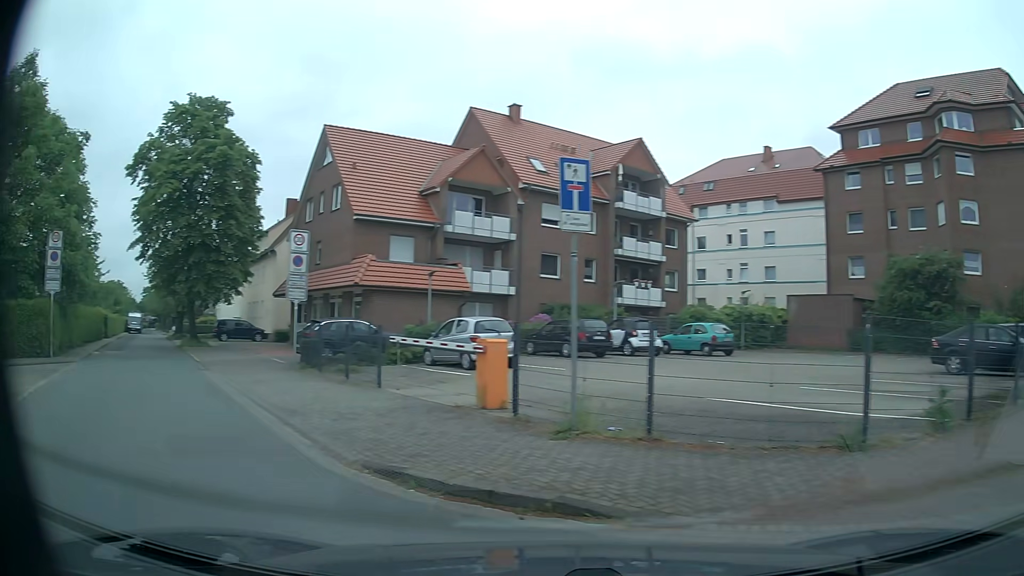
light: Day
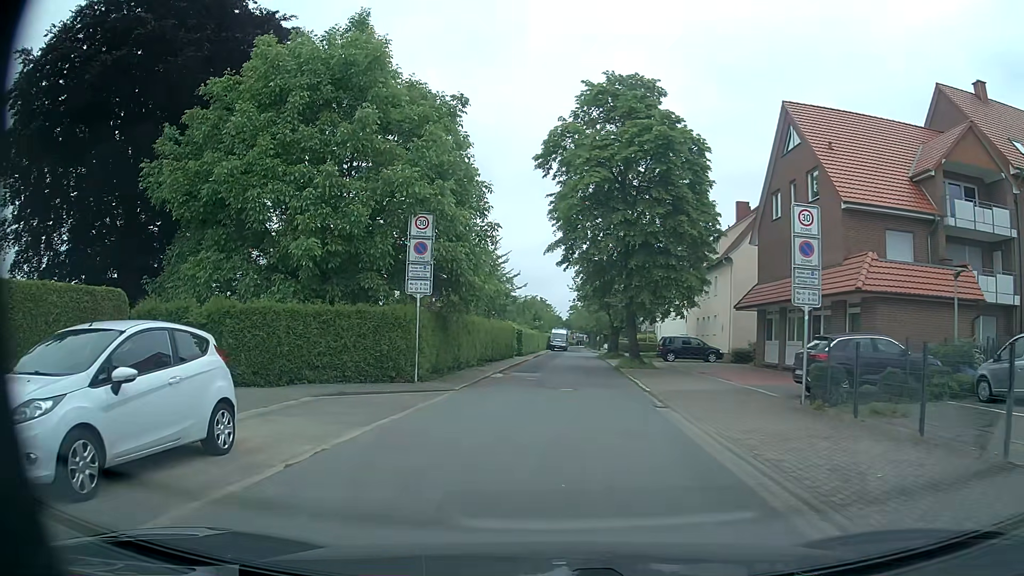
(-3.0, +6.4) m; -40°
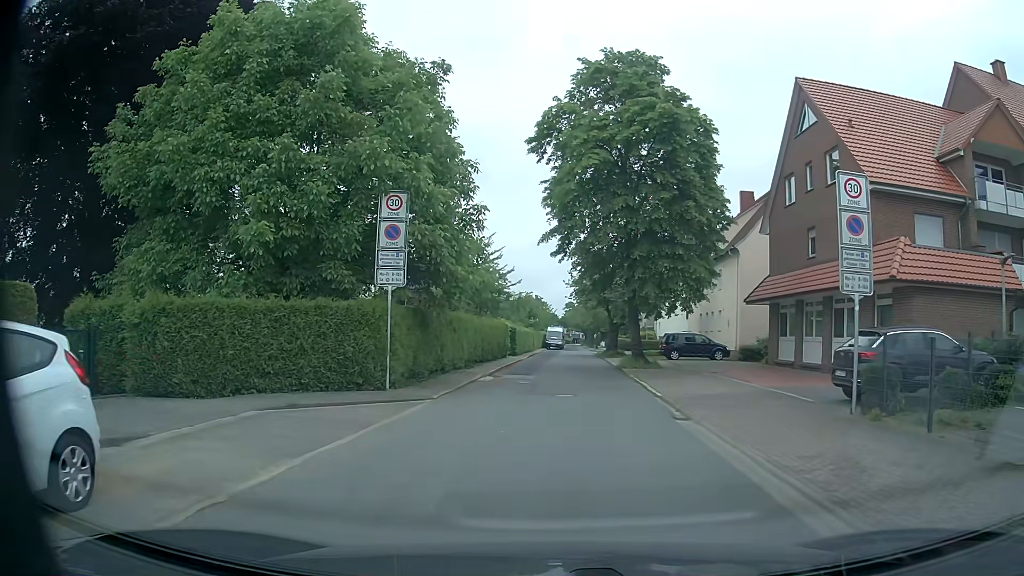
(0.0, +2.8) m; +1°
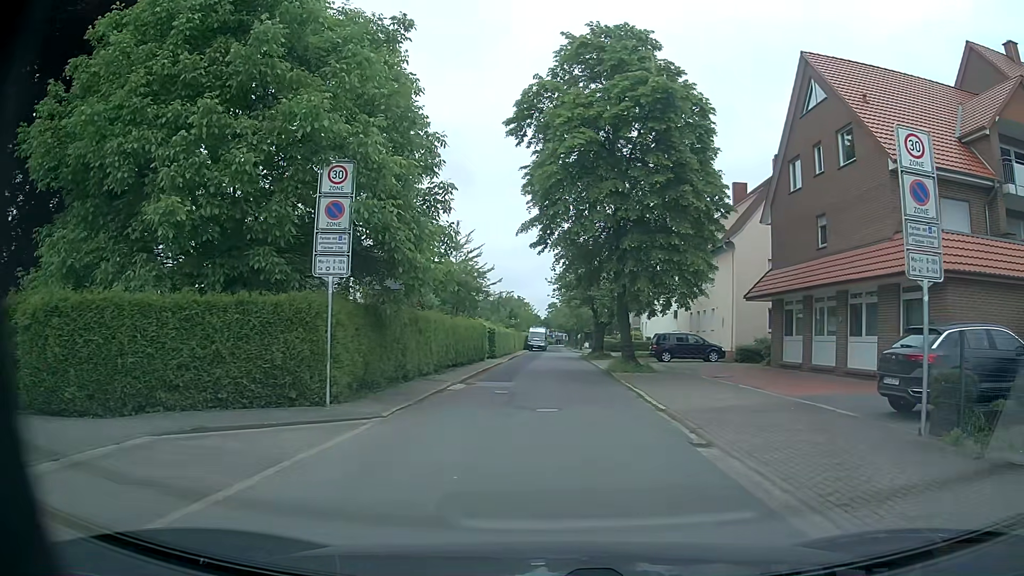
(0.0, +3.0) m; +2°
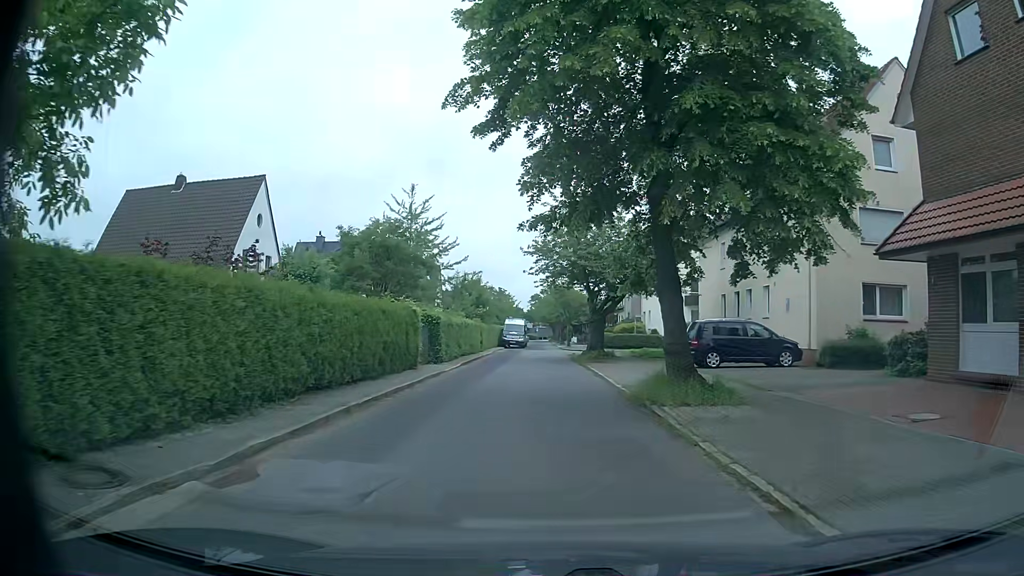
(+0.3, +14.7) m; +1°
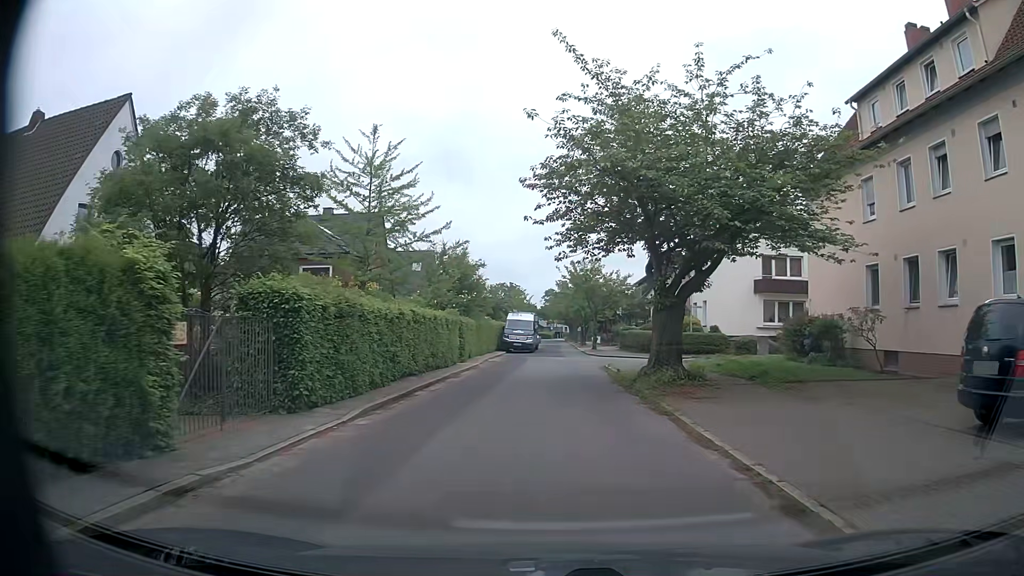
(-0.4, +16.4) m; -1°
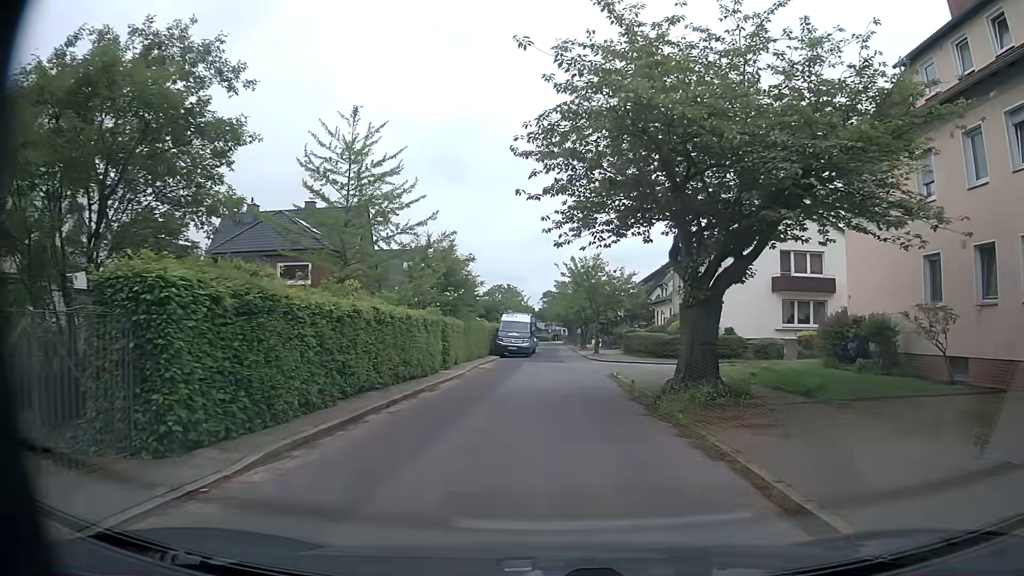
(-0.1, +3.9) m; -1°
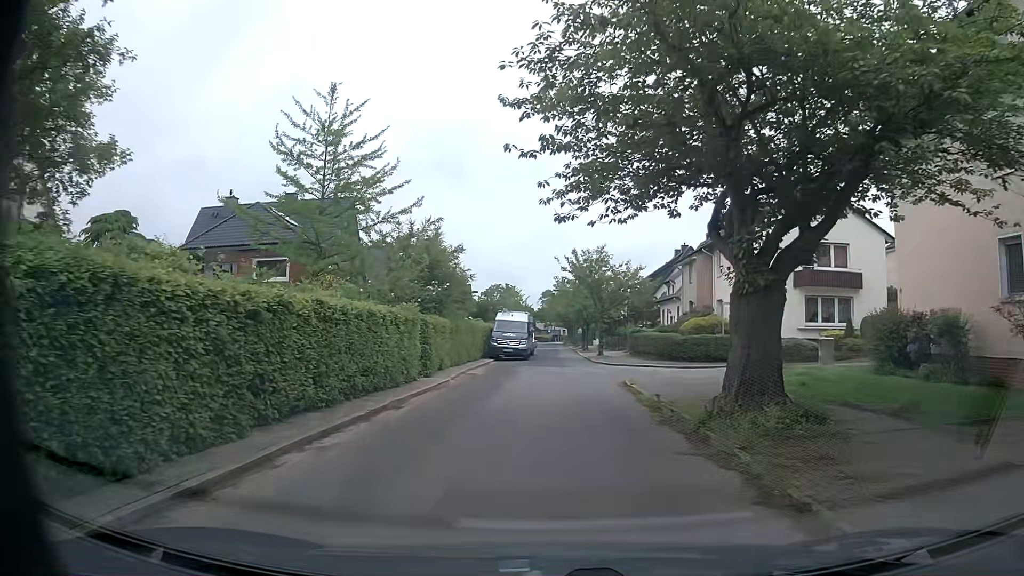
(0.0, +3.7) m; 0°
